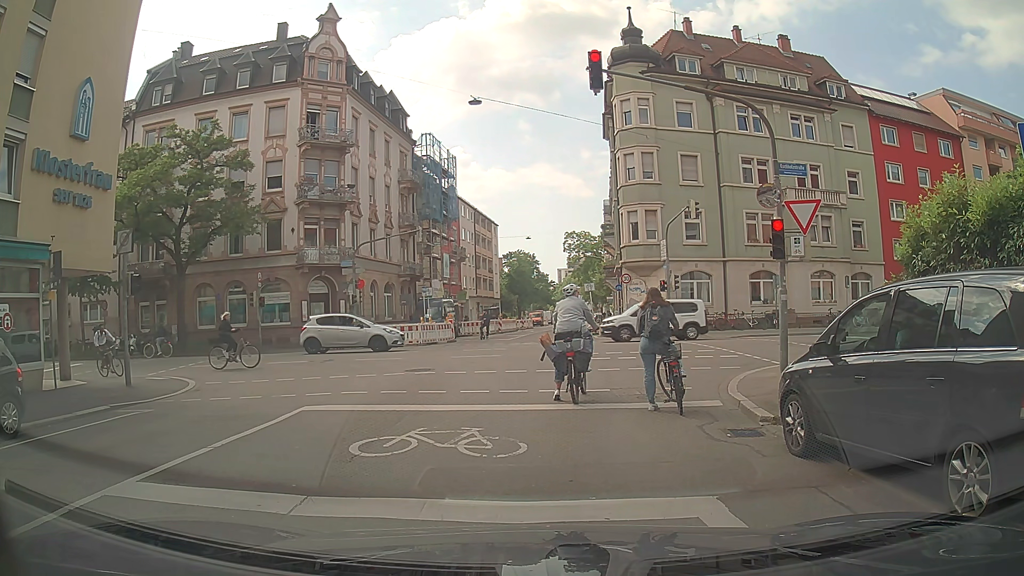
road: residential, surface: asphalt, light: Day
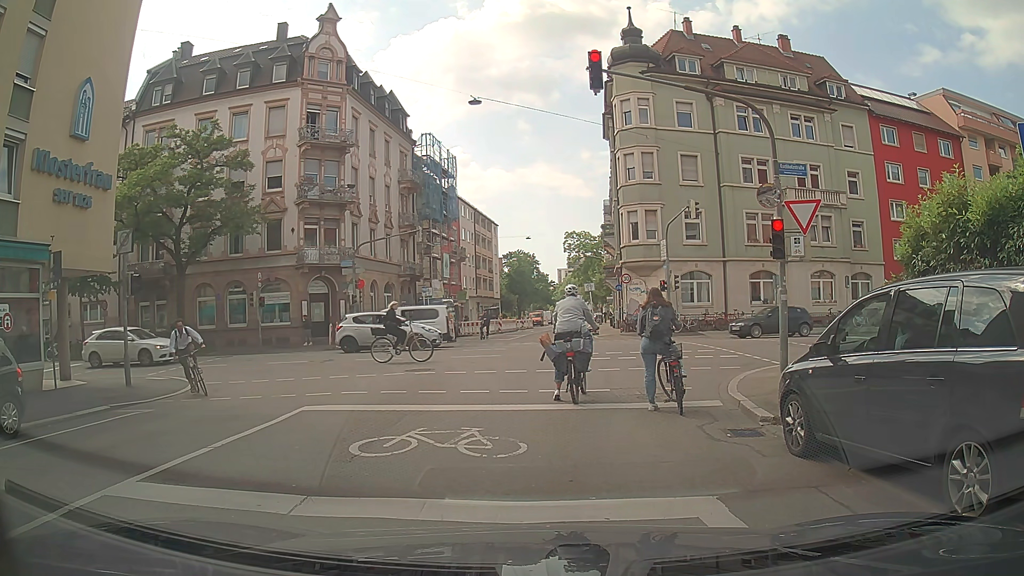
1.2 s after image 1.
(0.0, 0.0) m; 0°
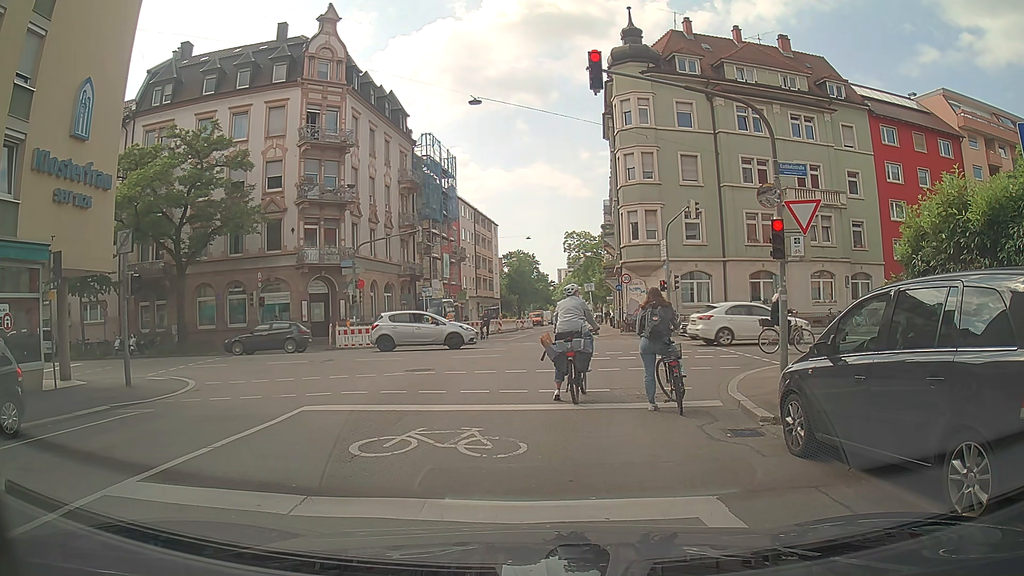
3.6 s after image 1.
(0.0, 0.0) m; 0°
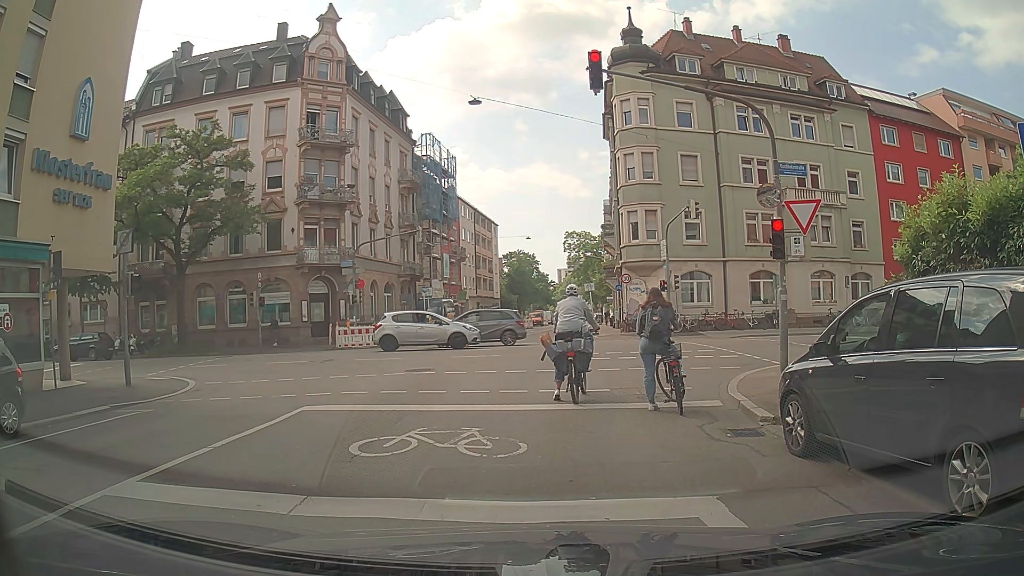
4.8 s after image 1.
(0.0, 0.0) m; 0°
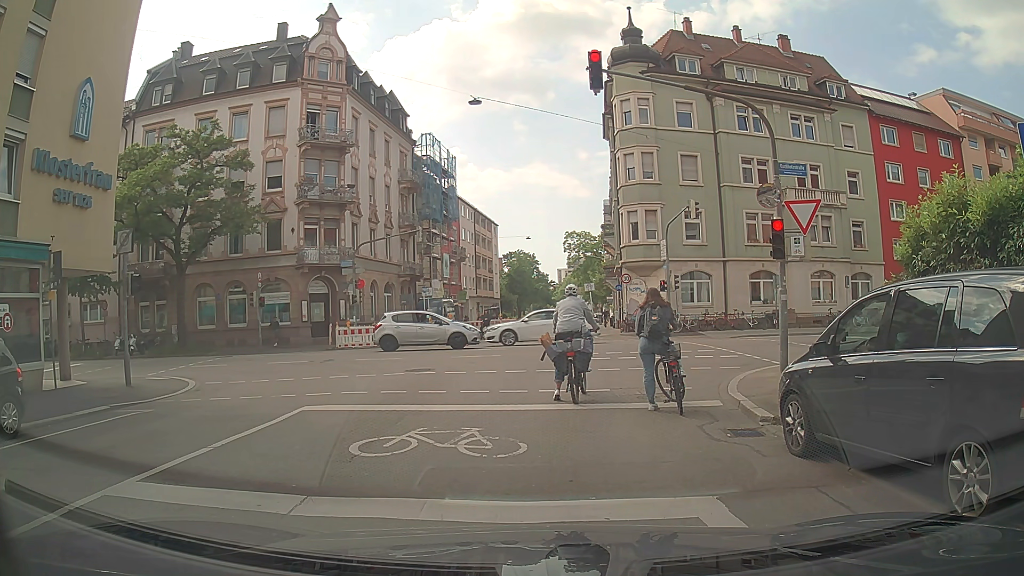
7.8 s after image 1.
(0.0, 0.0) m; 0°
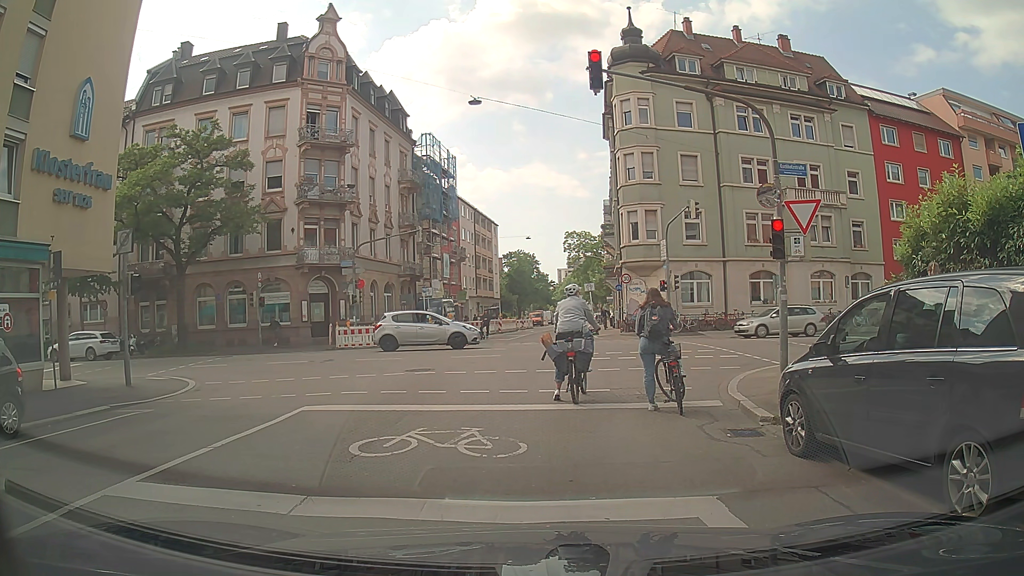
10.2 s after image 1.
(0.0, 0.0) m; 0°
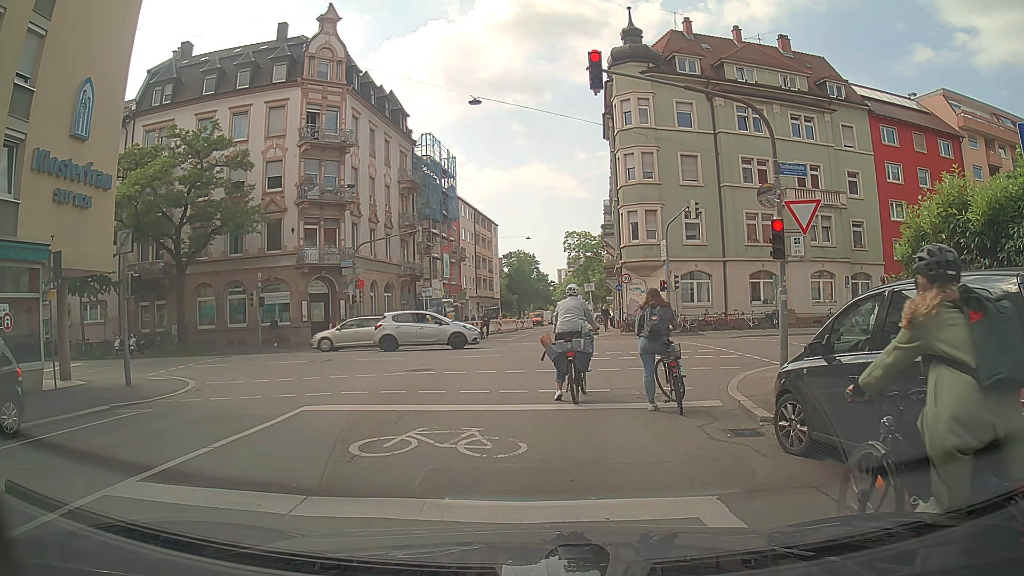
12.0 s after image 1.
(0.0, 0.0) m; 0°
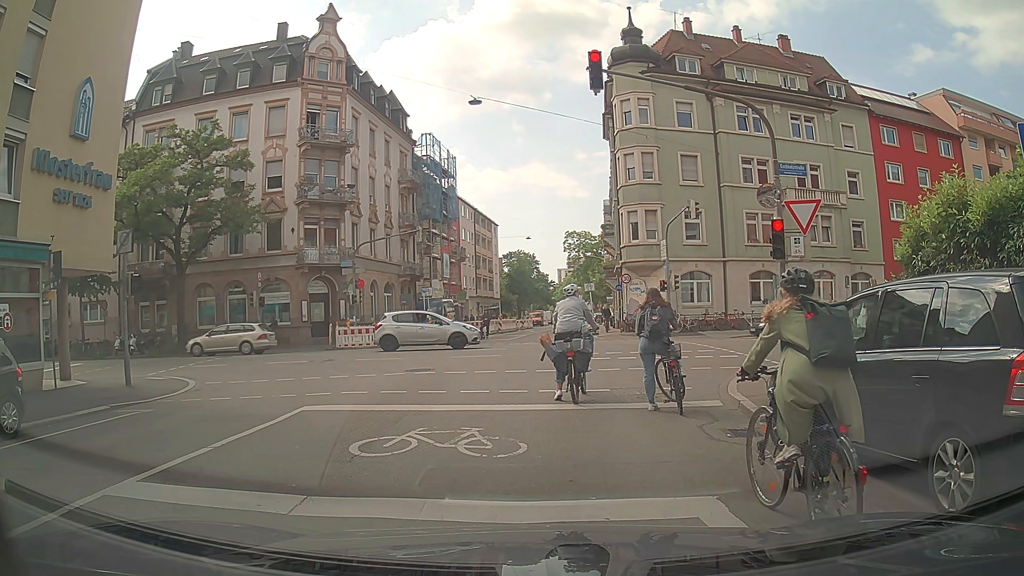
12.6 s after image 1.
(0.0, 0.0) m; 0°
